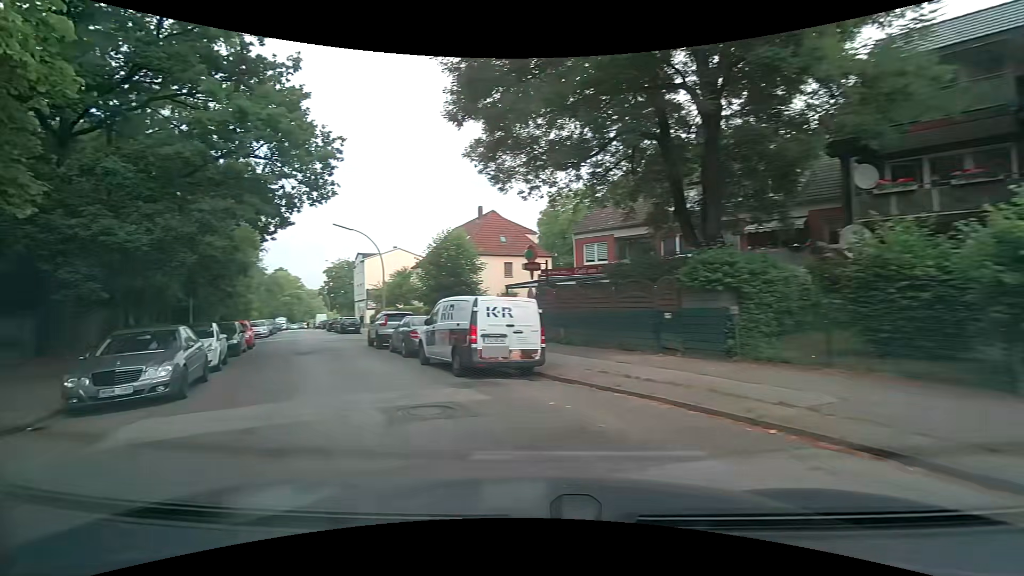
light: Day
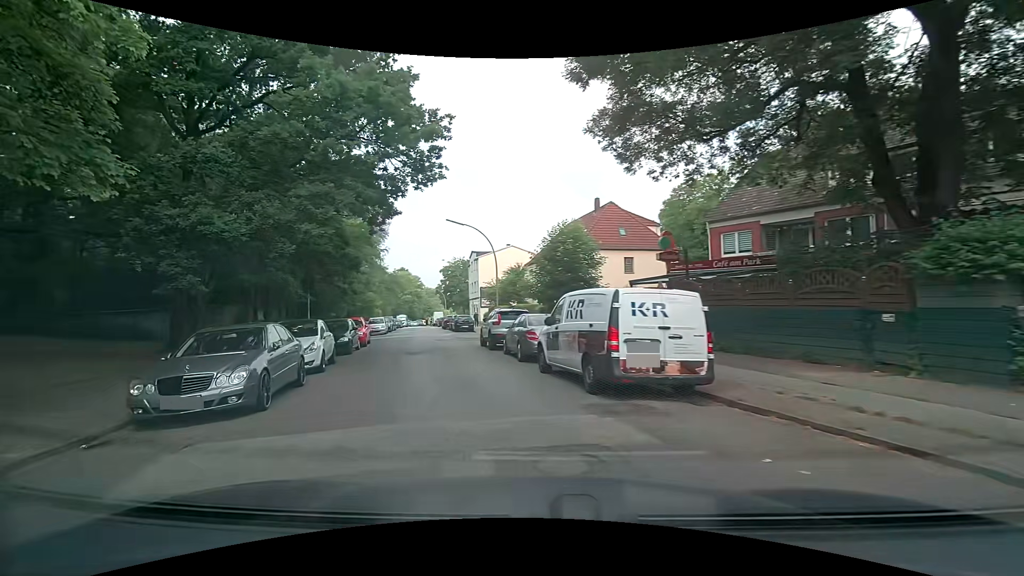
(-0.4, +2.7) m; -13°
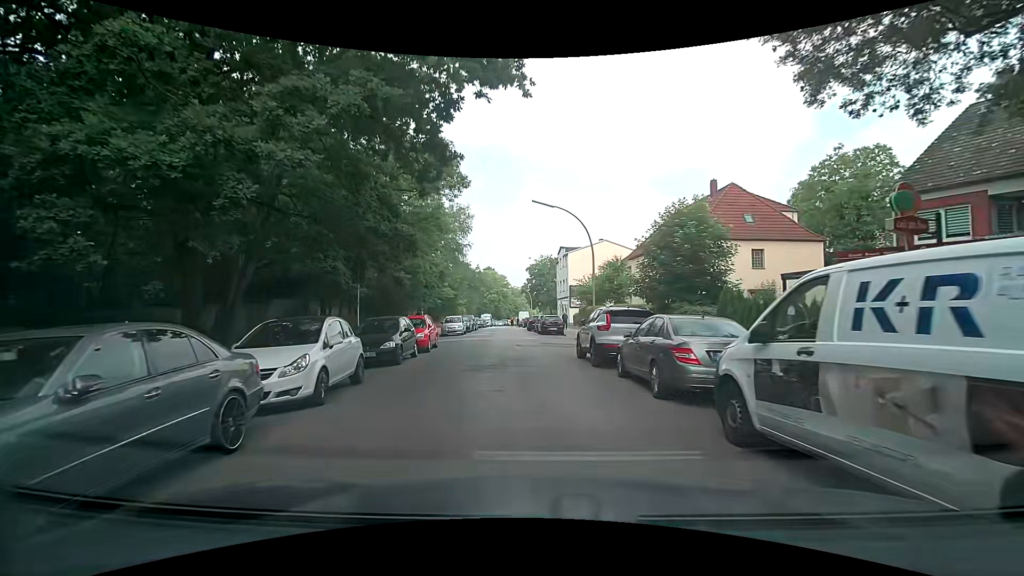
(-0.8, +6.2) m; -13°
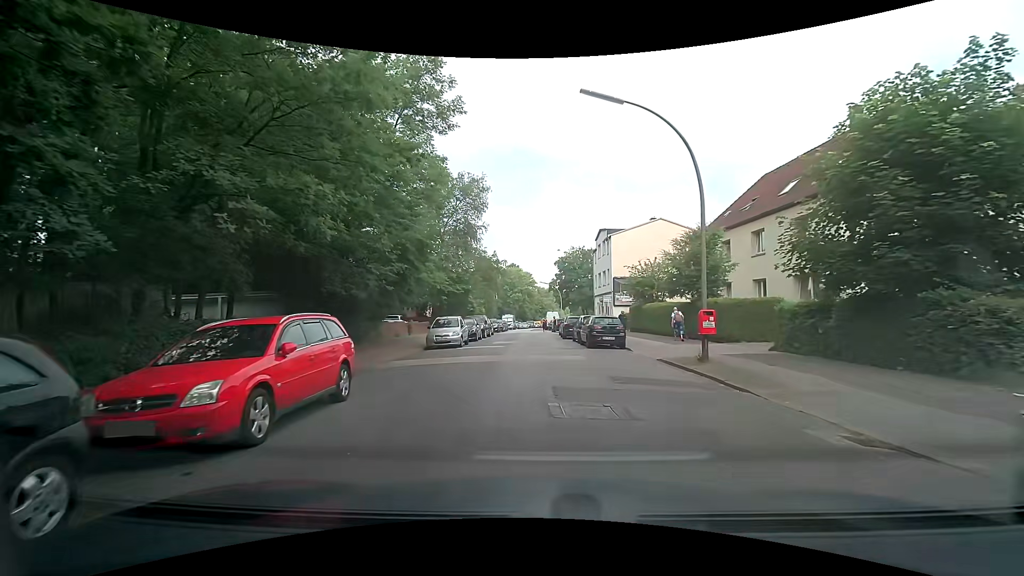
(-0.3, +14.2) m; -2°
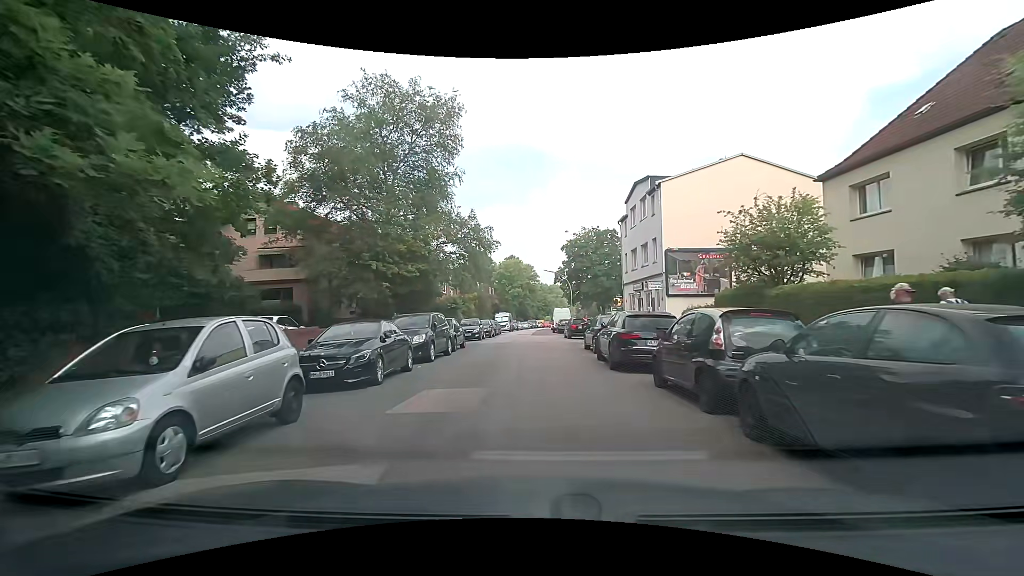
(+0.3, +19.0) m; 0°
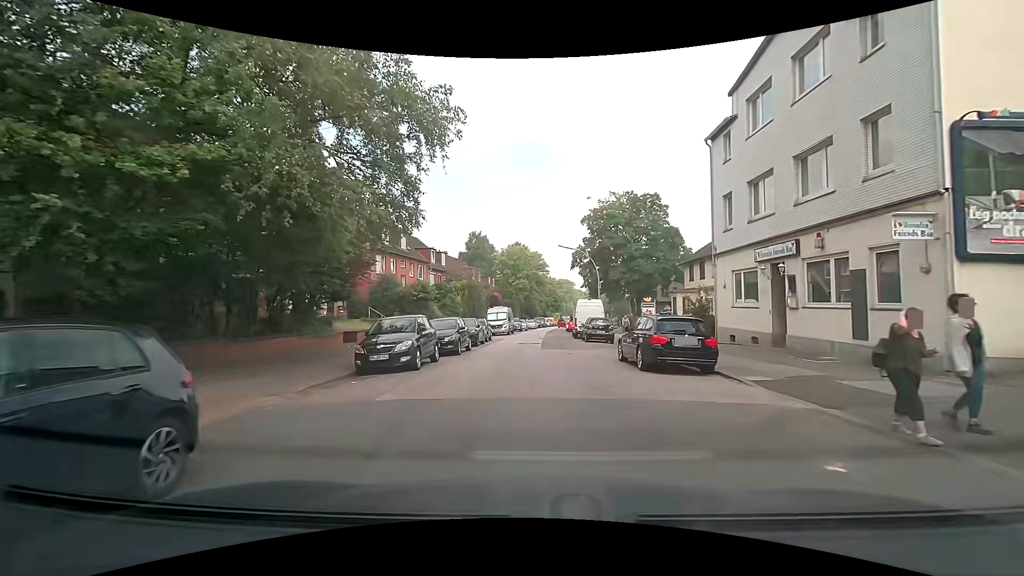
(-0.1, +20.1) m; 0°
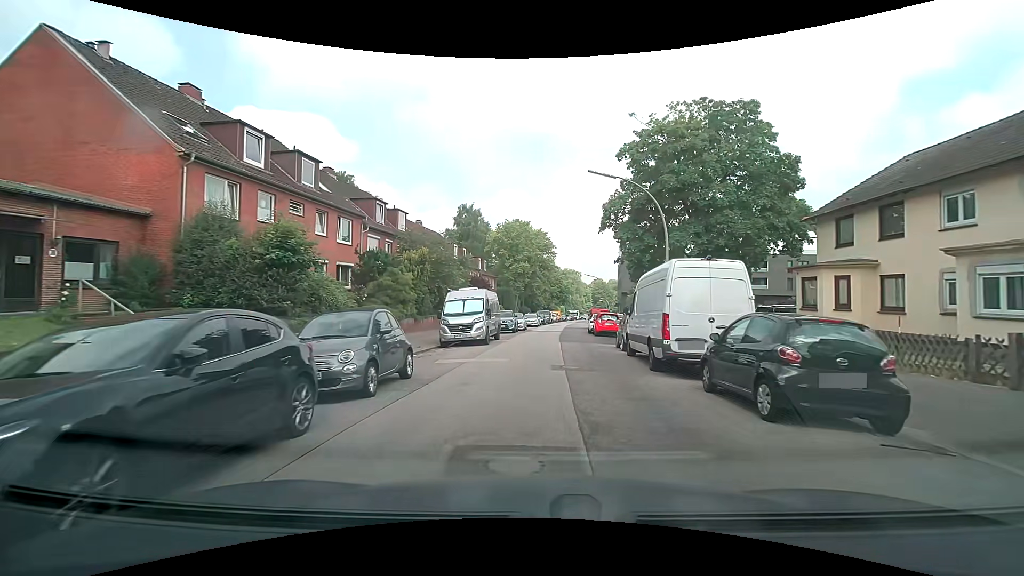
(-0.2, +21.9) m; -1°
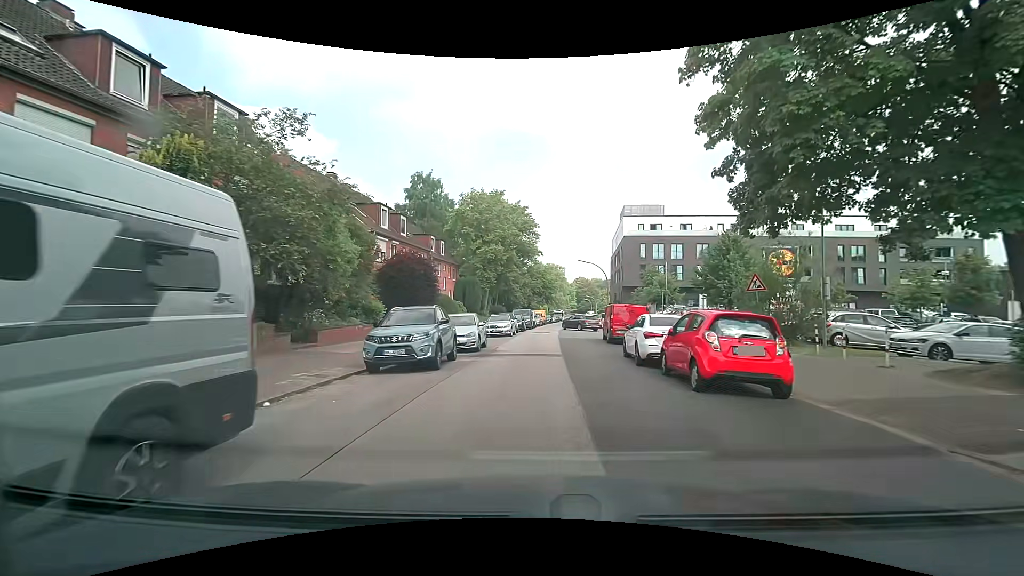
(+0.7, +22.2) m; +4°
(0, +10) (0, +20) (+1, +30) (+2, +40) (+3, +50) (+3, +60) (+4, +70) (+4, +80) (+5, +90) (+6, +100) m
